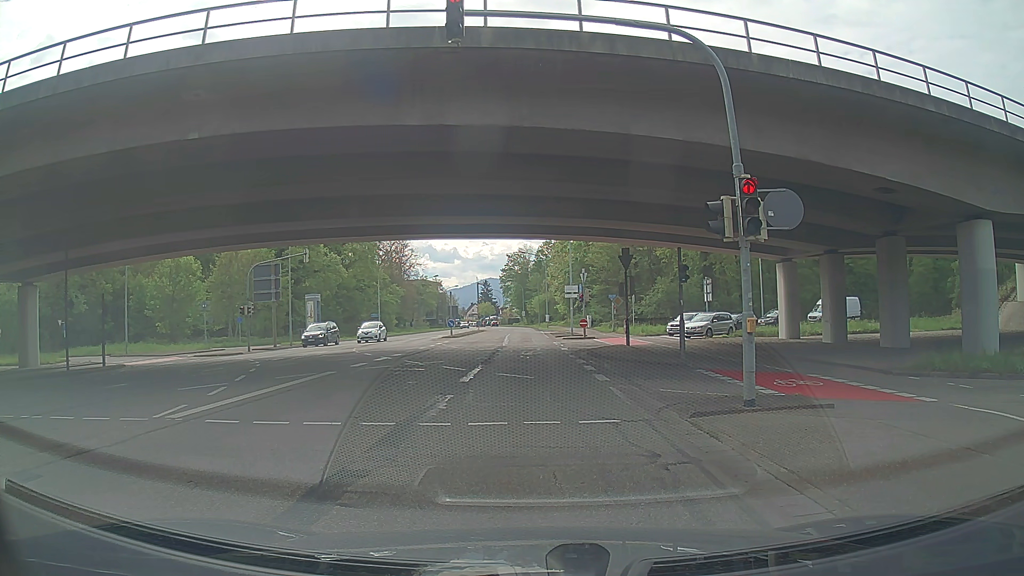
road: secondary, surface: asphalt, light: Day
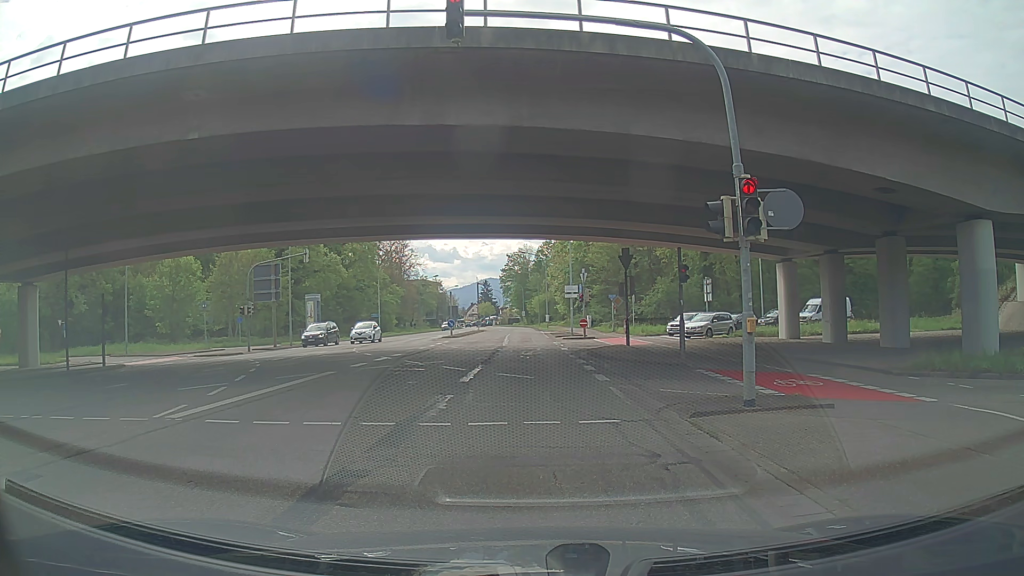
(0.0, 0.0) m; 0°
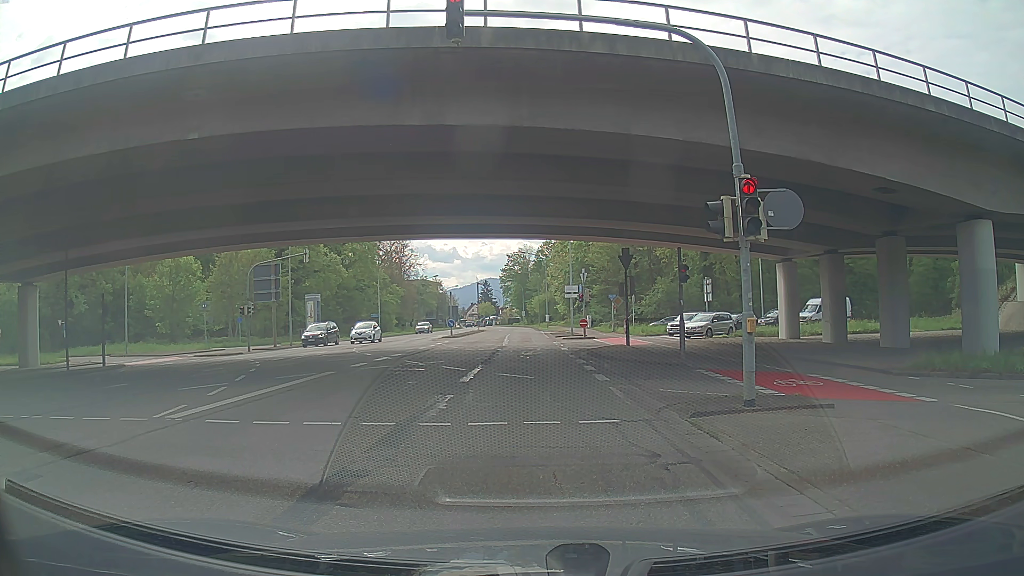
(0.0, 0.0) m; 0°
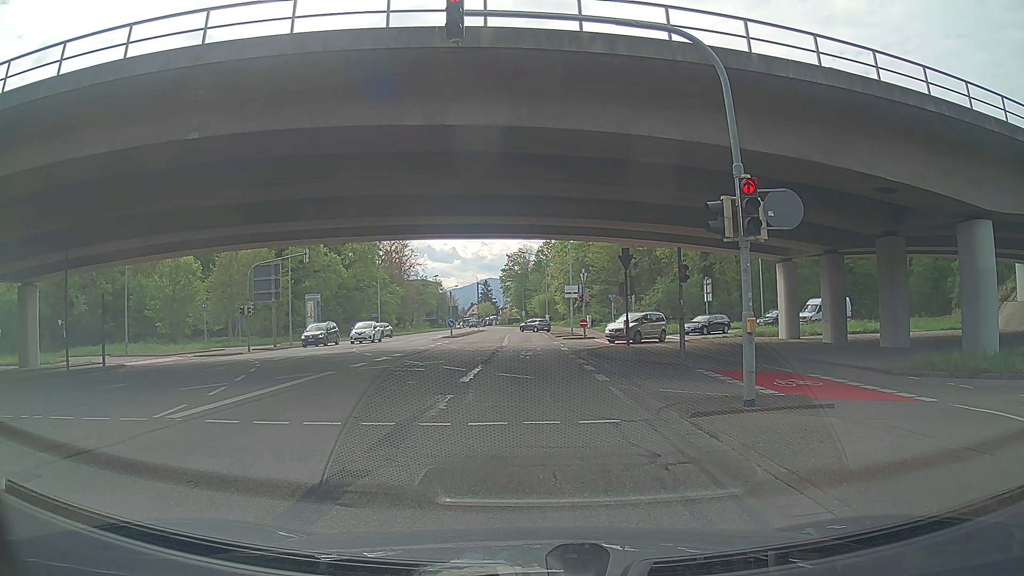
(0.0, 0.0) m; 0°
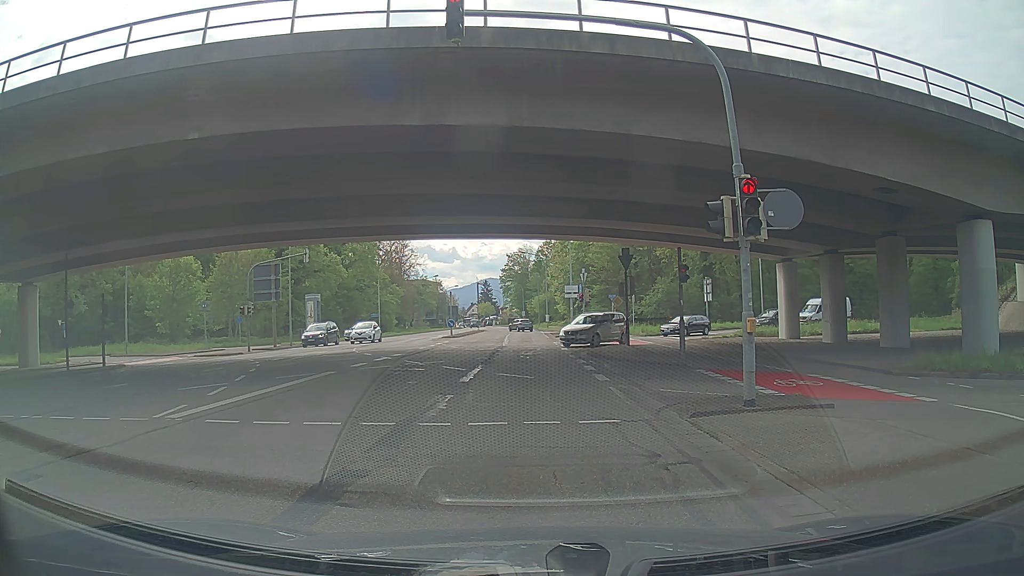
(0.0, 0.0) m; 0°
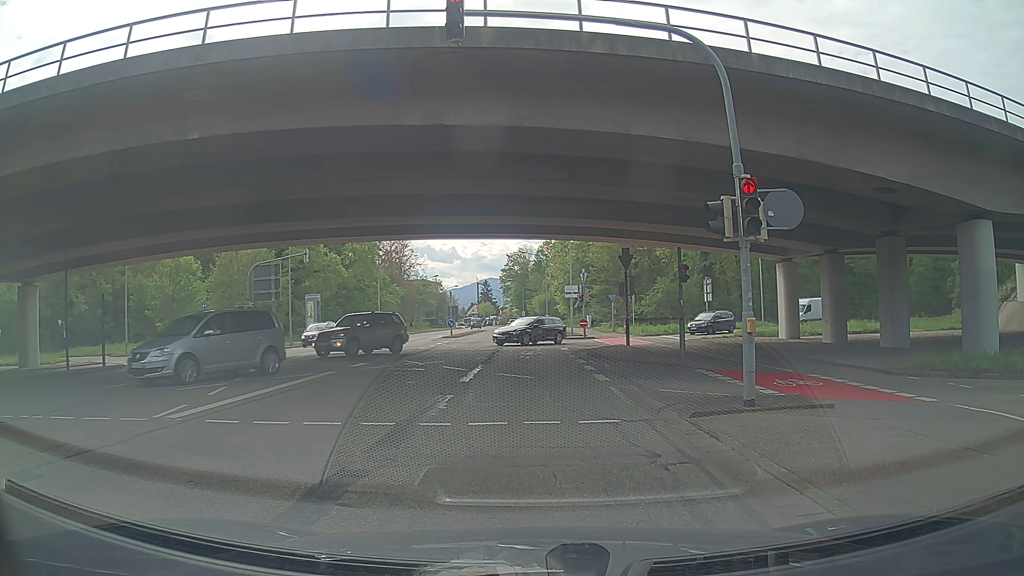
(0.0, 0.0) m; 0°
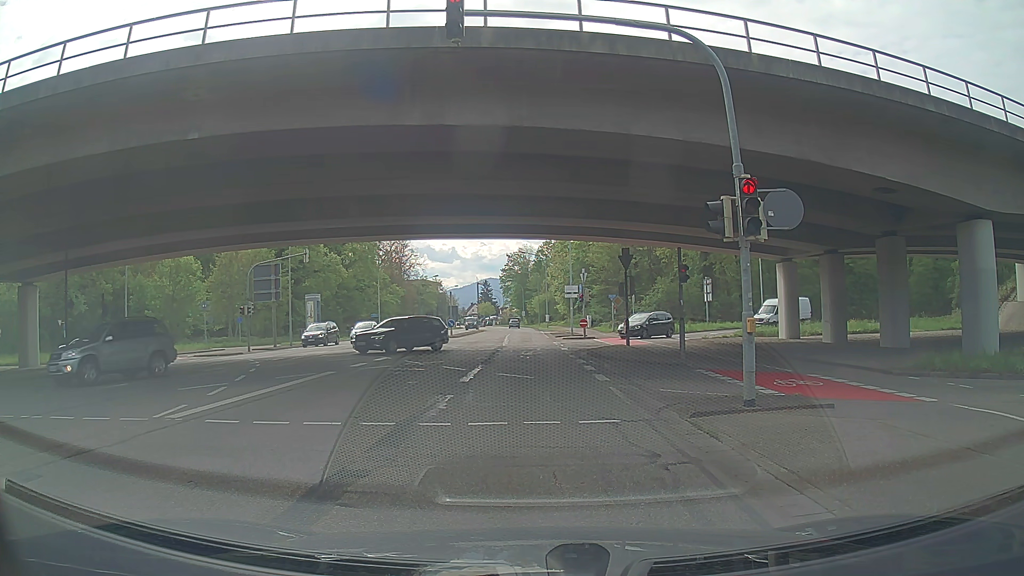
(0.0, 0.0) m; 0°
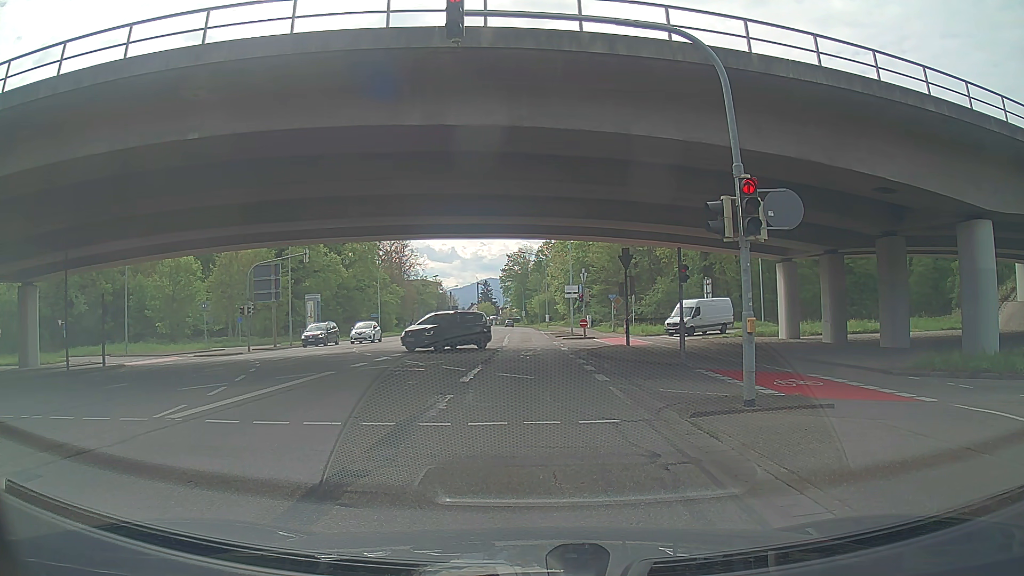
(0.0, 0.0) m; 0°
(0, +10) (+1, +20) (+1, +30) (+2, +40) (+2, +50) (+2, +60) (+3, +70) (+3, +80) (+4, +90) (+4, +100) m
